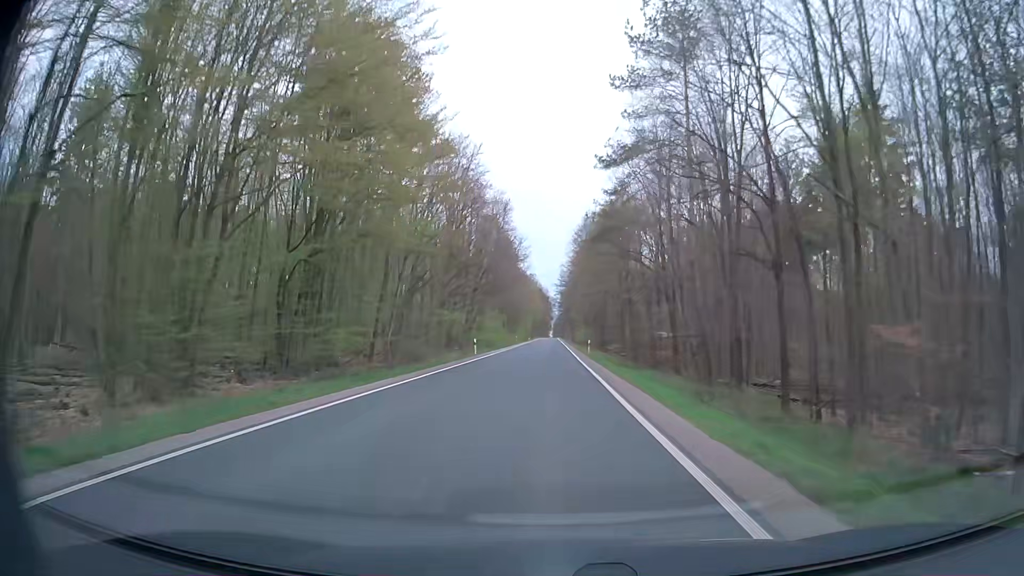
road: secondary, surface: asphalt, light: Day
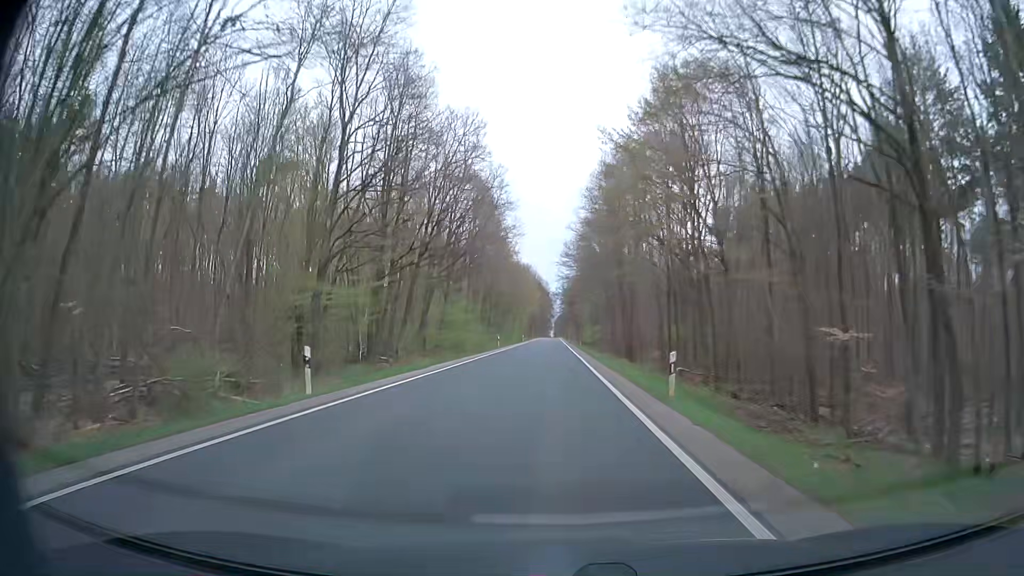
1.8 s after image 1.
(0.0, +32.2) m; 0°
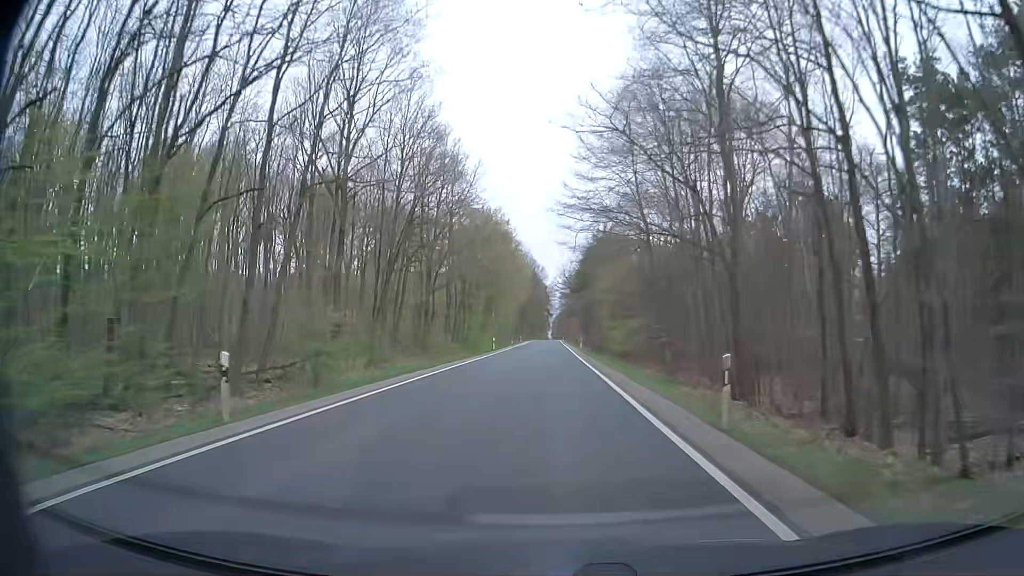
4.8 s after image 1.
(-0.1, +53.8) m; 0°
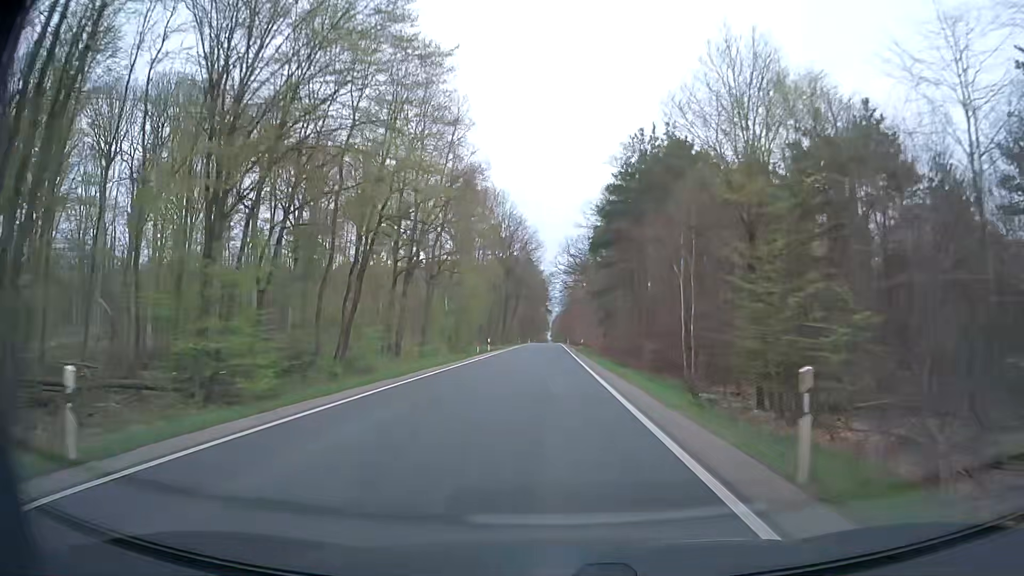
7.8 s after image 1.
(-0.1, +53.7) m; 0°
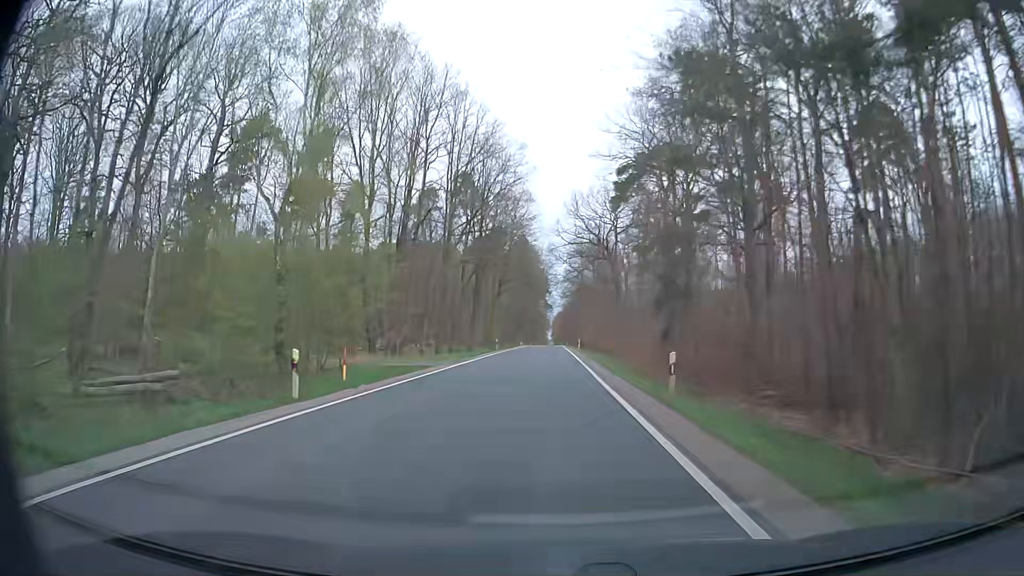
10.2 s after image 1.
(+0.1, +42.9) m; 0°
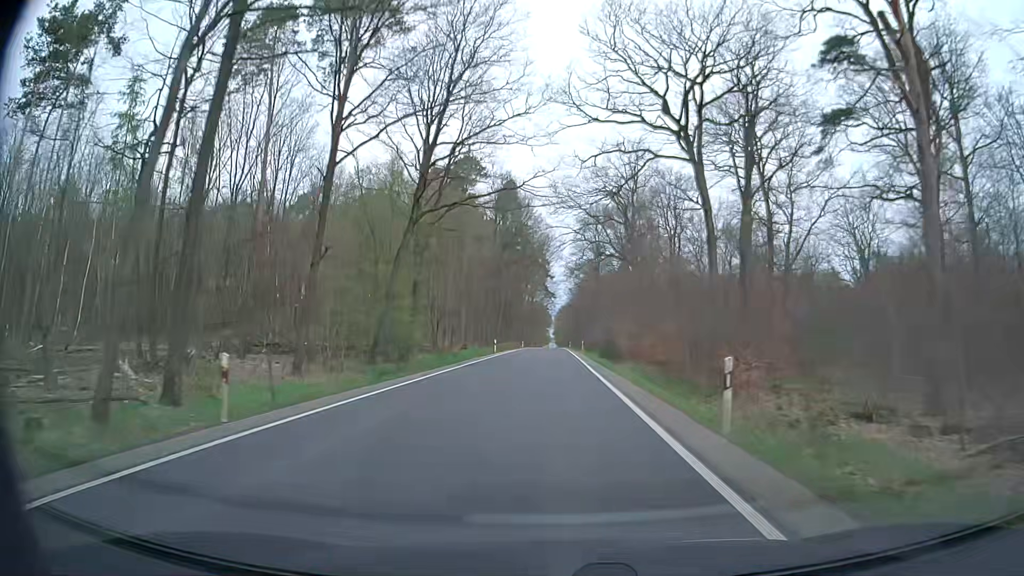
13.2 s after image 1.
(+0.1, +53.7) m; 0°
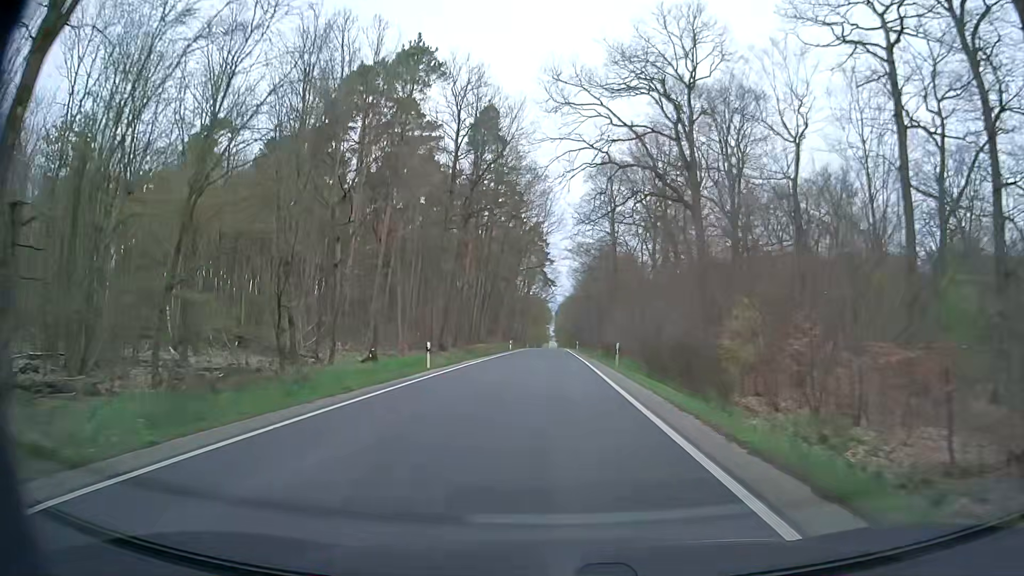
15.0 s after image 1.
(0.0, +32.4) m; 0°
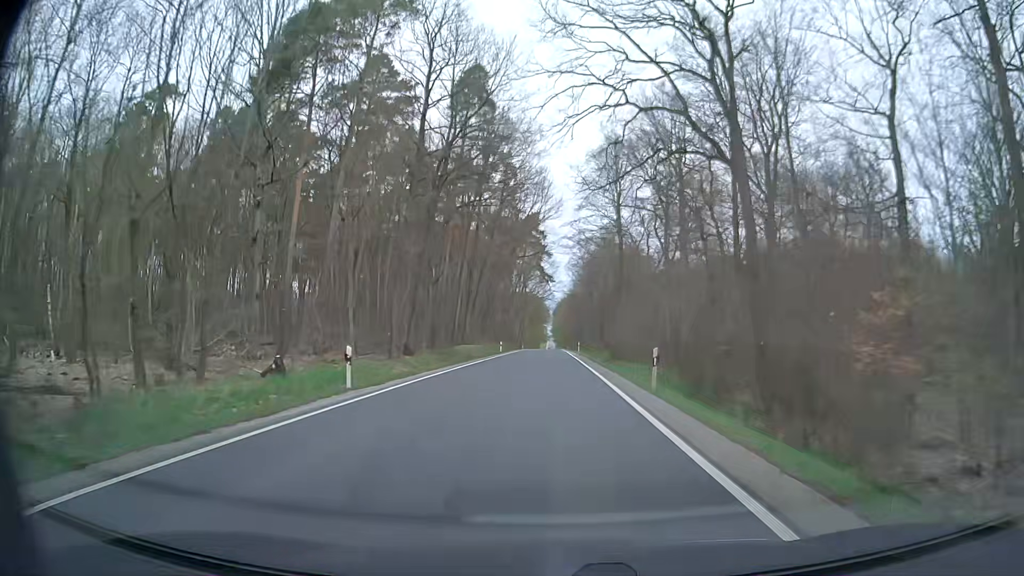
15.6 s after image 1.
(+0.1, +10.8) m; +1°
(0, +10) (0, +20) (0, +30) (0, +40) (0, +50) (0, +60) (0, +70) (0, +80) (0, +90) (0, +100) m
